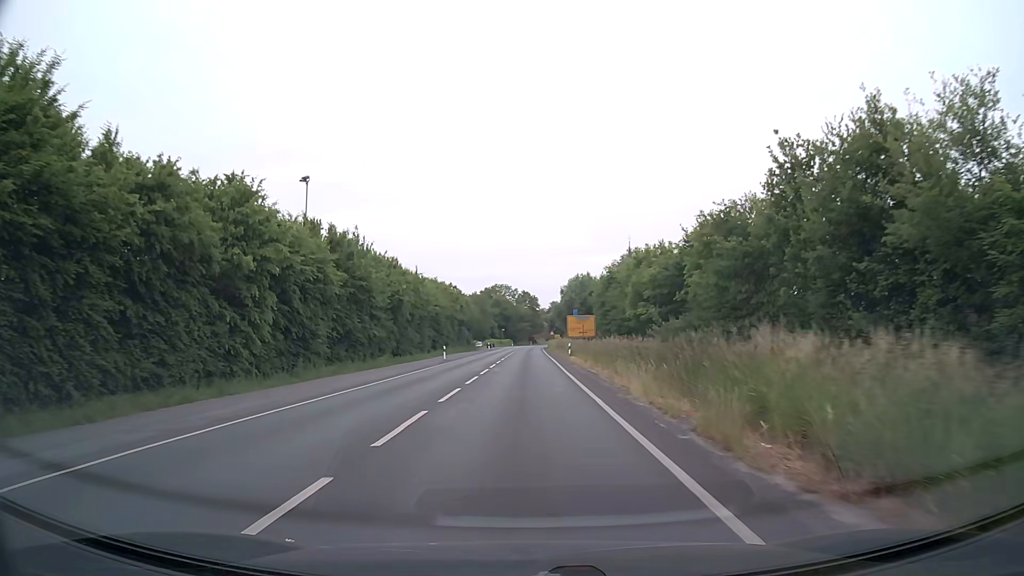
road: secondary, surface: asphalt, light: Day
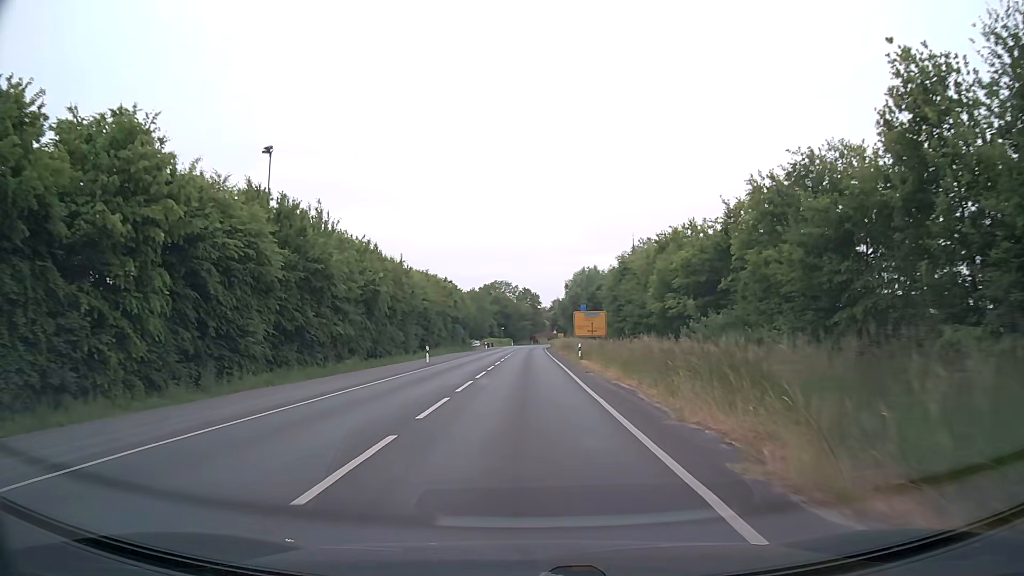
(0.0, +9.1) m; 0°
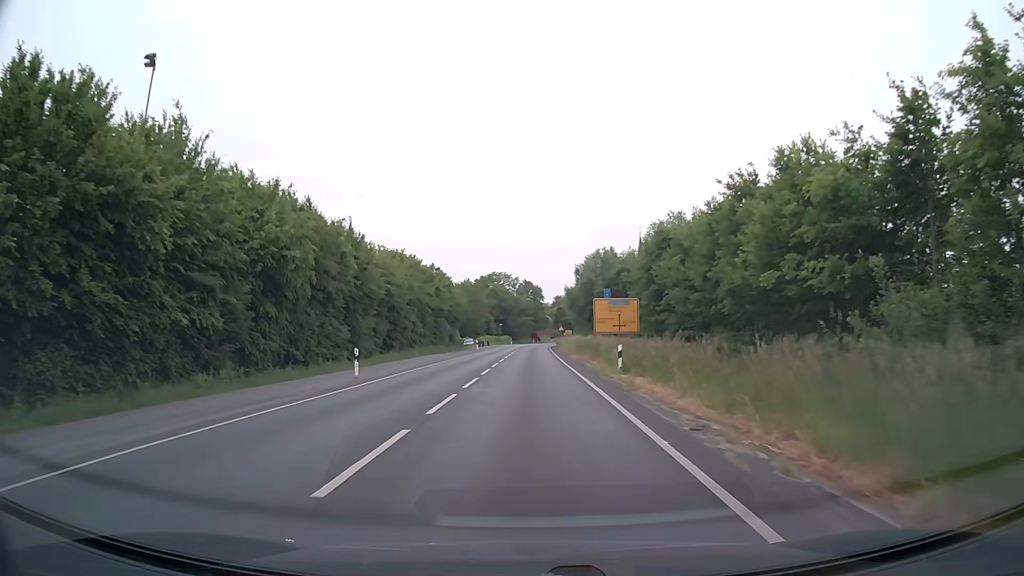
(+0.1, +17.8) m; 0°
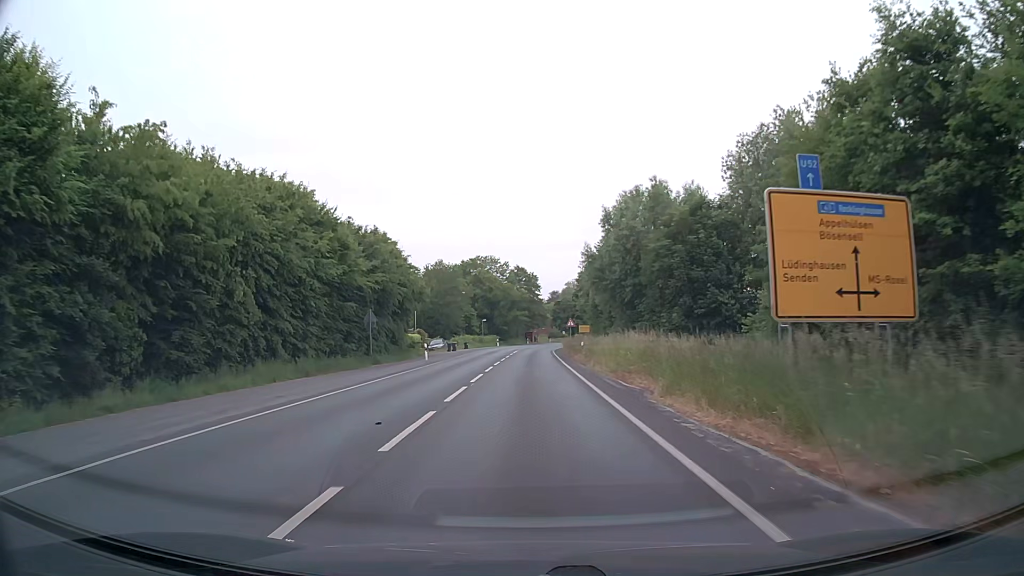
(+0.1, +33.5) m; 0°
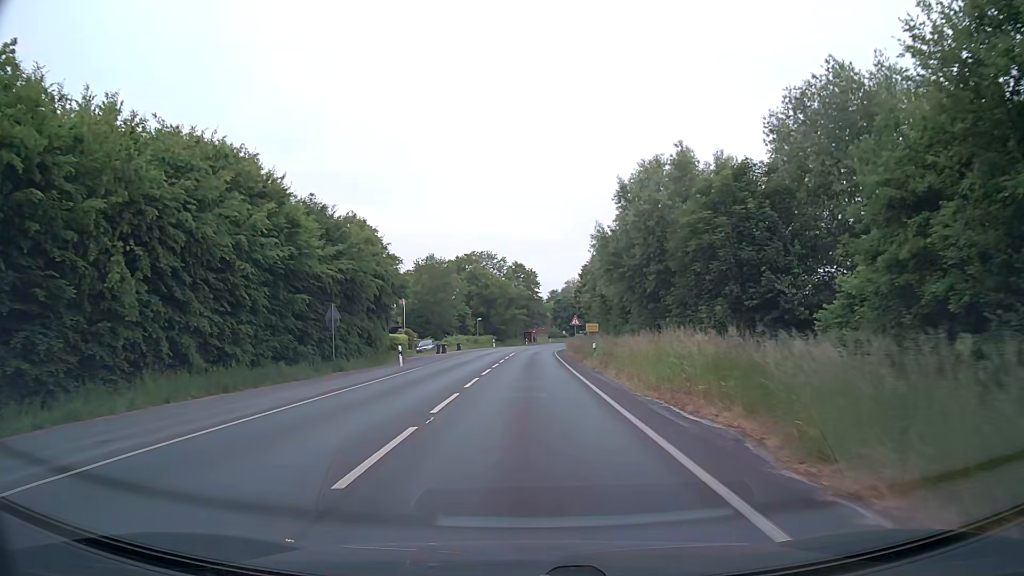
(0.0, +7.8) m; 0°
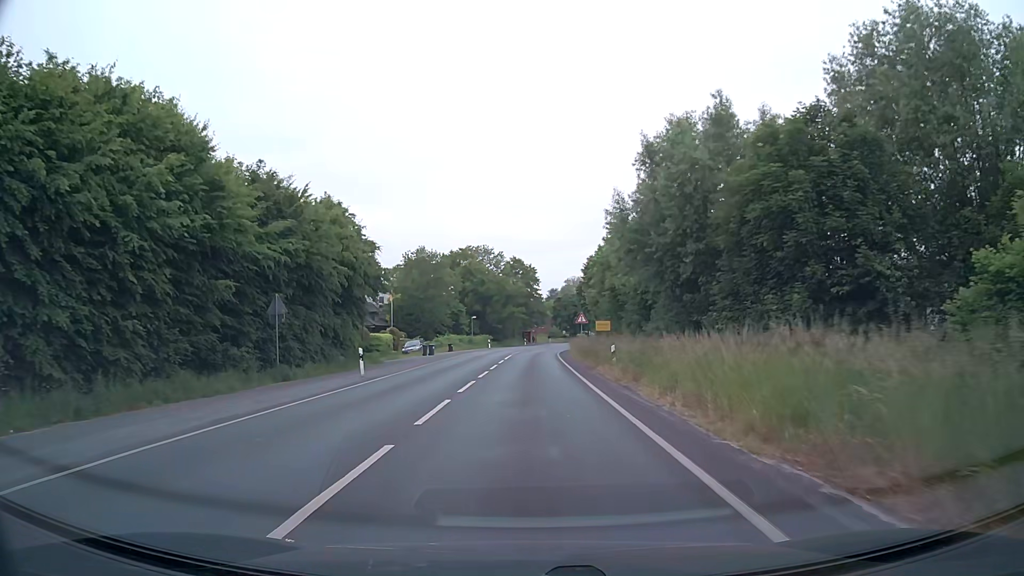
(0.0, +7.6) m; 0°
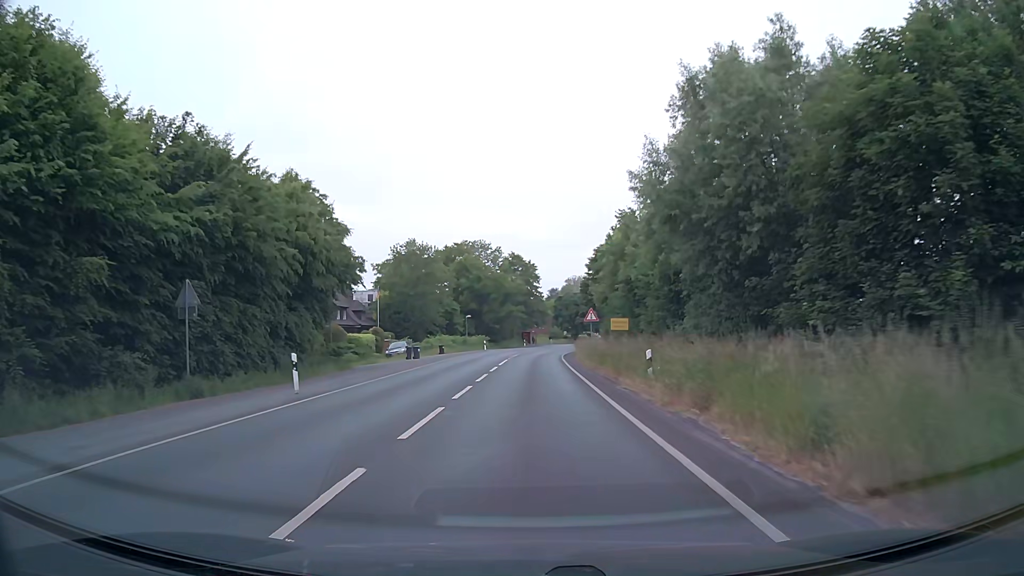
(0.0, +7.4) m; 0°
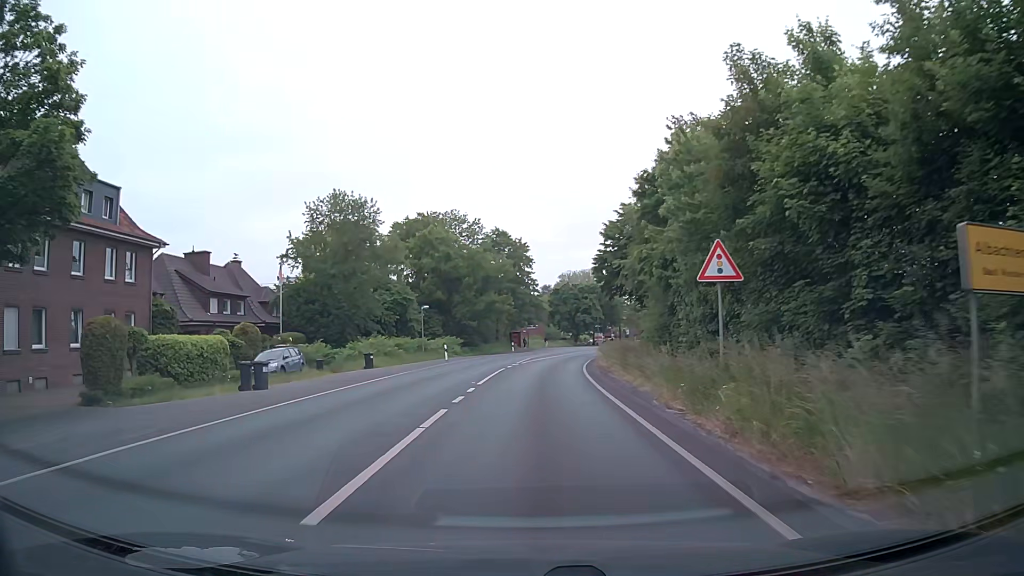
(+0.1, +28.1) m; +1°
(0, +10) (0, +20) (+1, +30) (+1, +40) (+2, +50) (+4, +60) (+6, +70) (+8, +79) (+10, +89) (+12, +99) m
